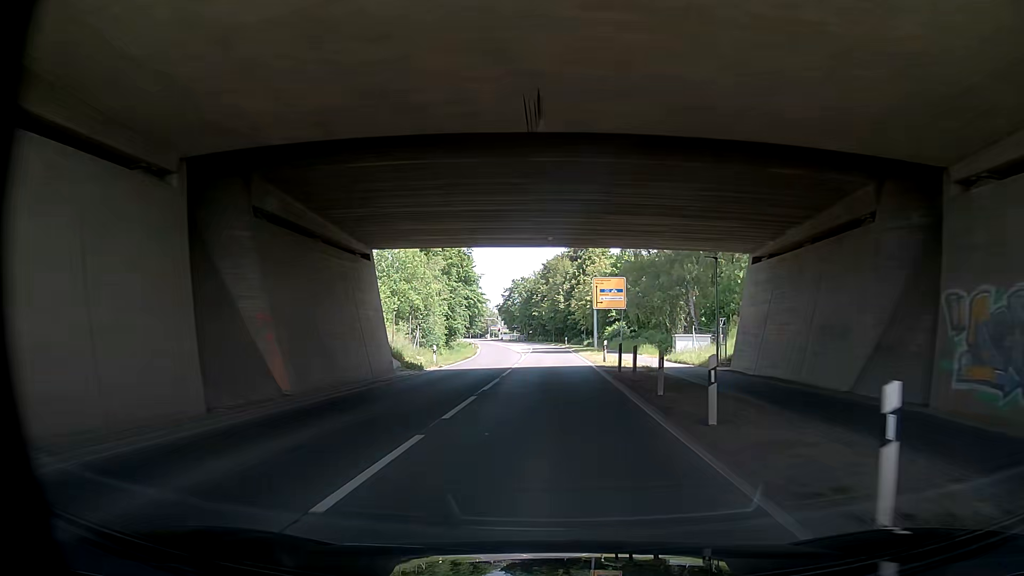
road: secondary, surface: asphalt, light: Day
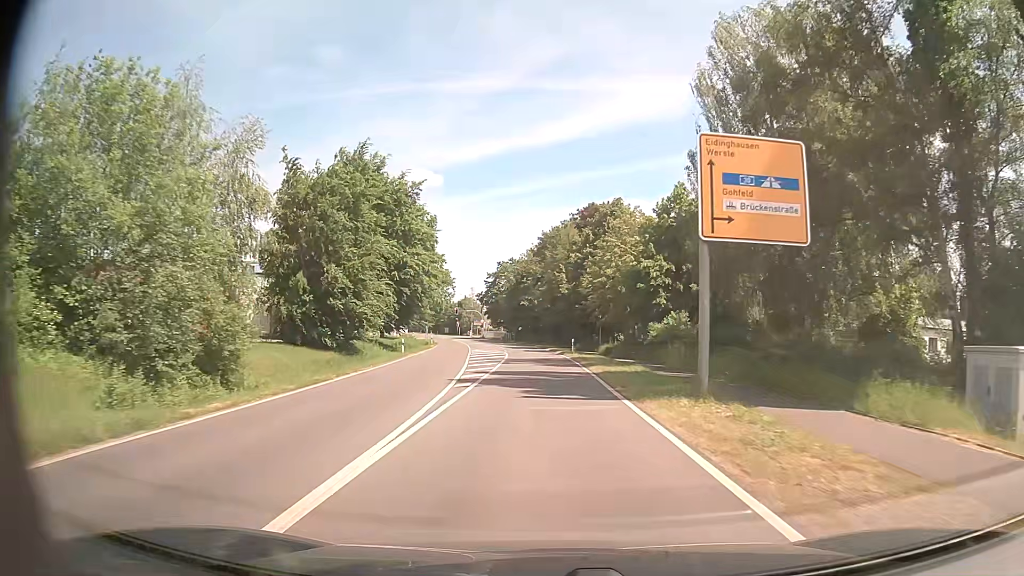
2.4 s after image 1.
(-0.3, +36.9) m; 0°
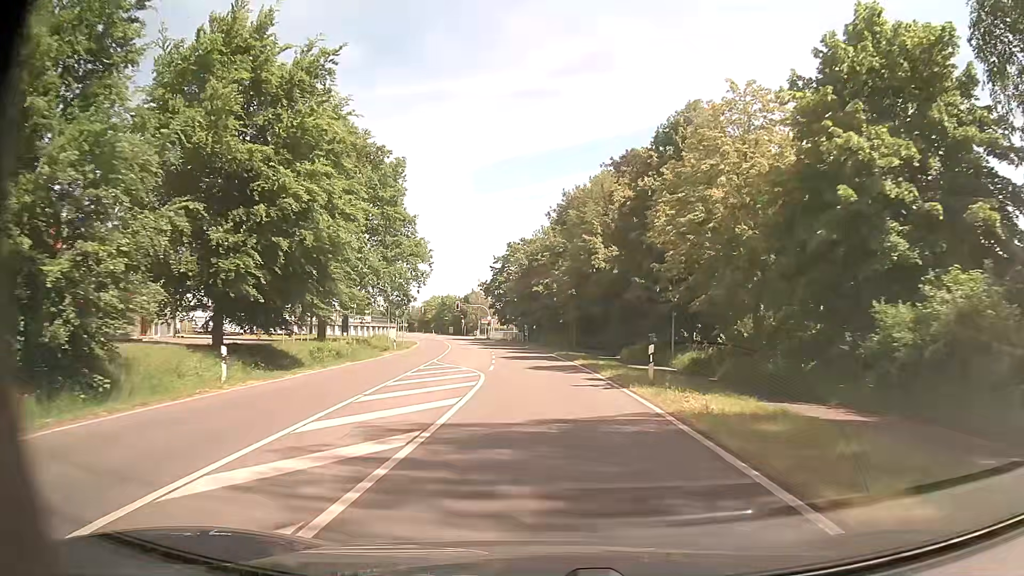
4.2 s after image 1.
(-0.5, +27.6) m; -2°
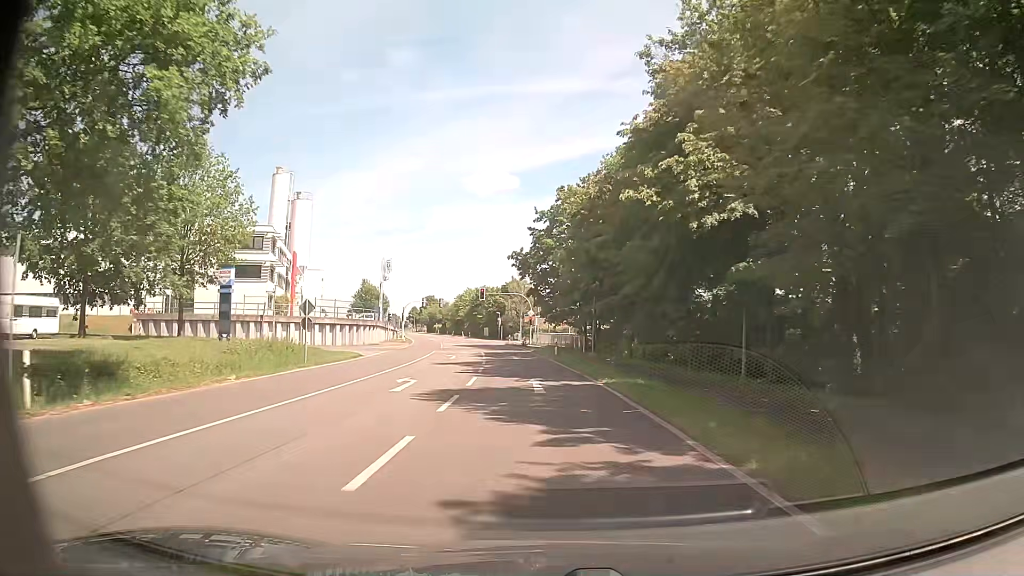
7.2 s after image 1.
(-1.4, +42.0) m; -4°
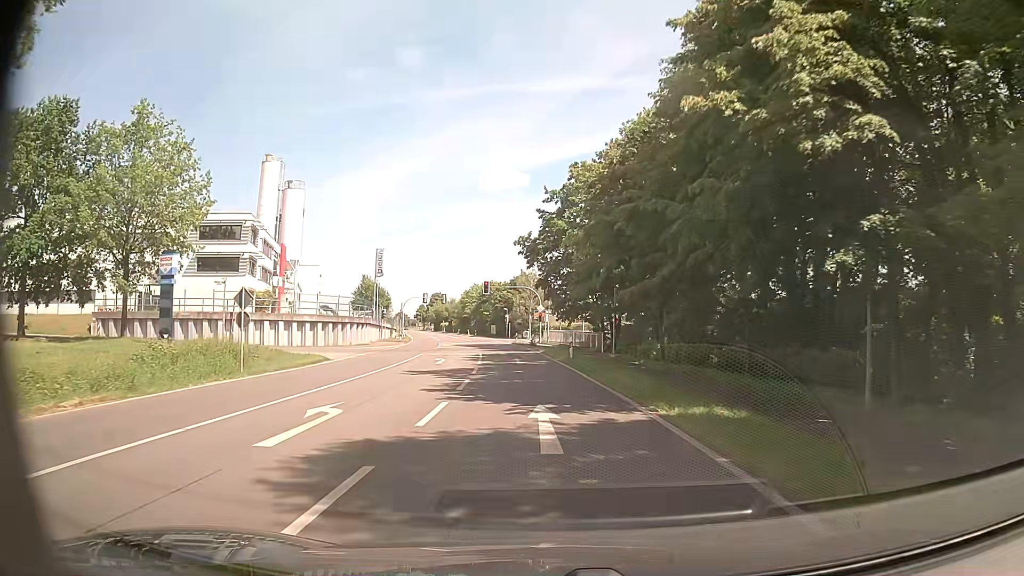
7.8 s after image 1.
(-0.1, +7.9) m; -1°
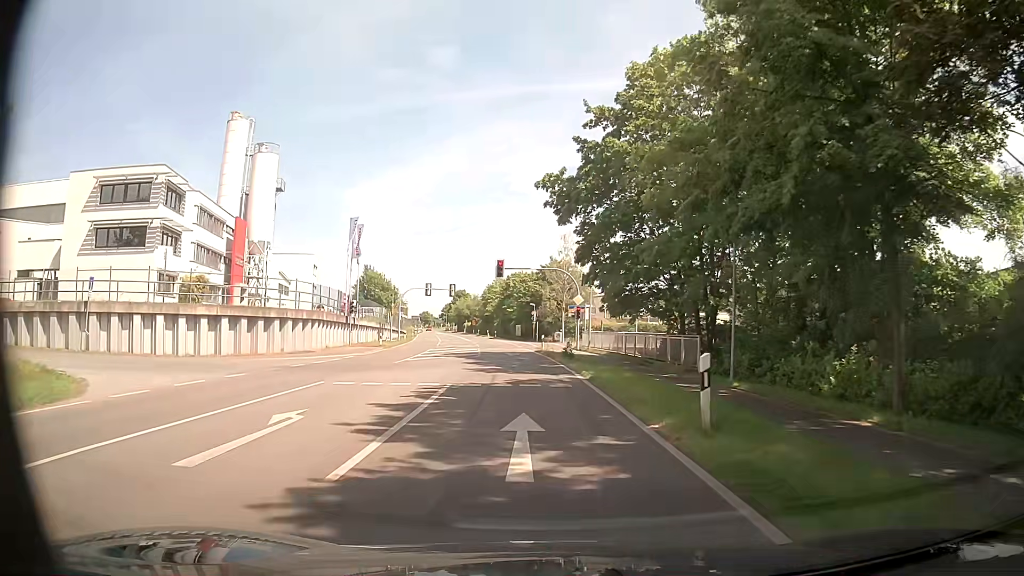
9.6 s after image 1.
(-0.4, +21.4) m; -3°
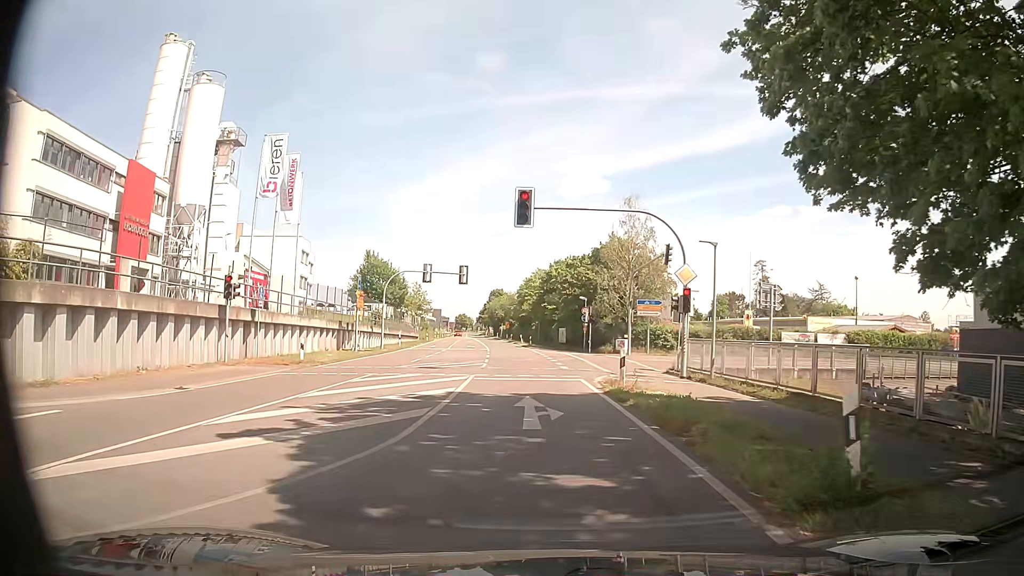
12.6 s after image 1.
(-0.7, +24.9) m; -5°
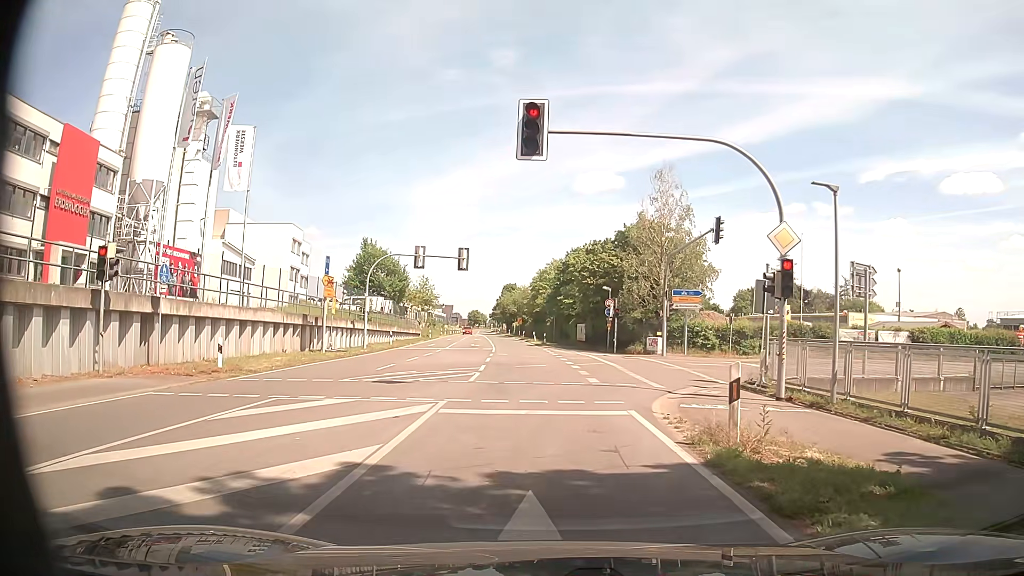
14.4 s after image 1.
(+0.1, +8.6) m; 0°
